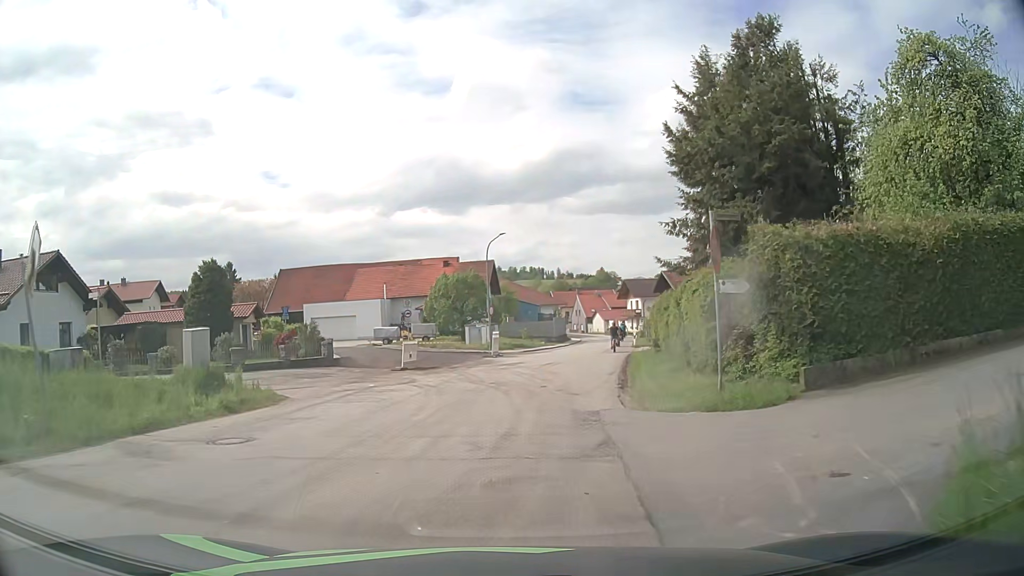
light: Day
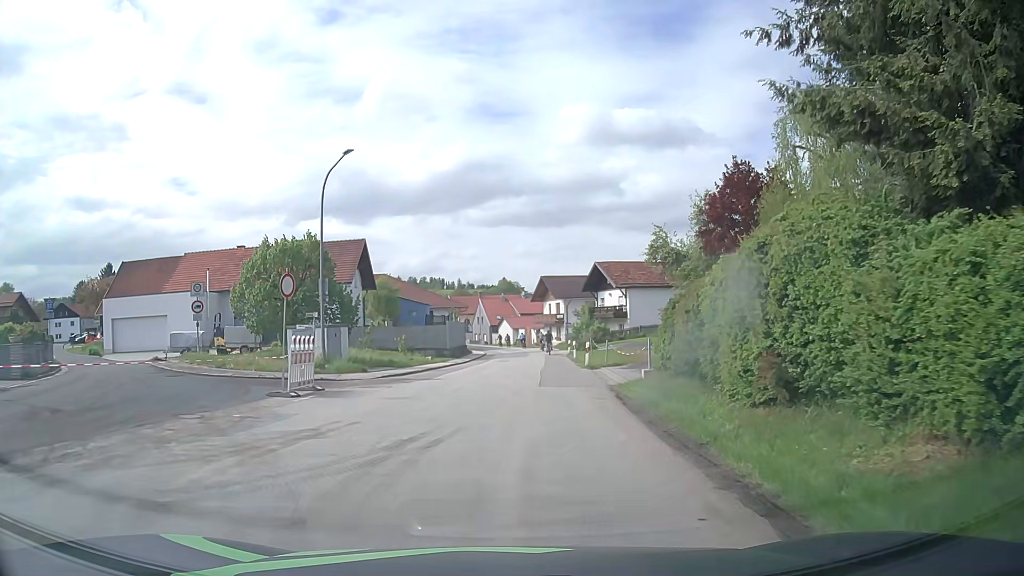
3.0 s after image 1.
(+1.8, +22.1) m; +9°
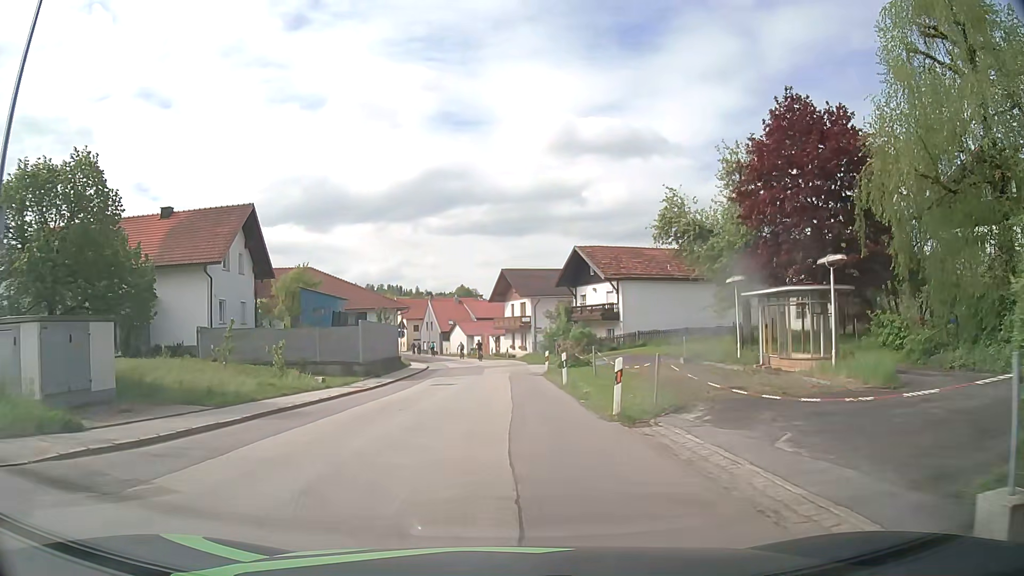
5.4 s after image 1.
(+0.4, +16.6) m; +3°
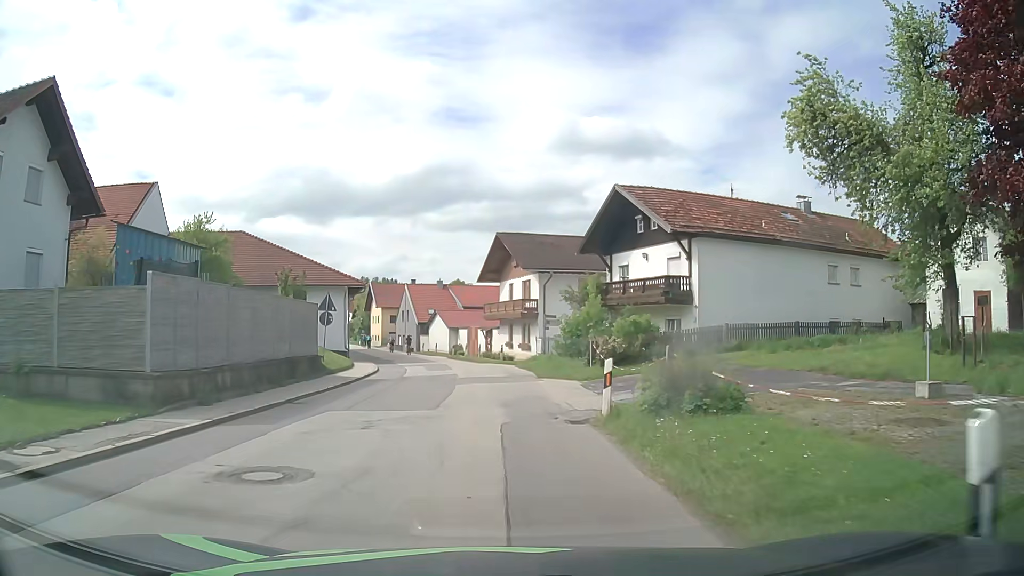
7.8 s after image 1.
(+0.1, +19.2) m; 0°
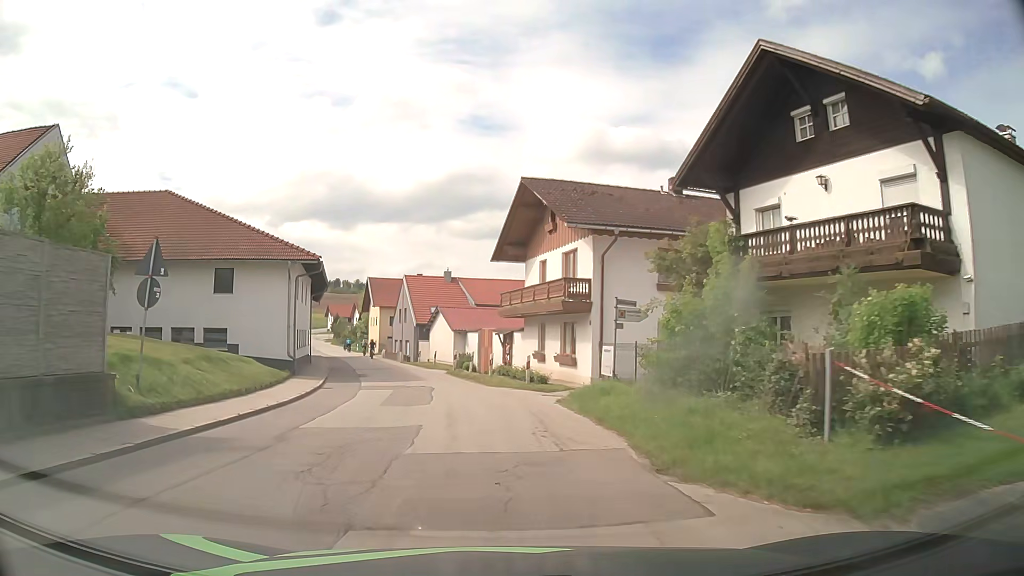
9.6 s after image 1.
(-0.1, +16.5) m; -2°
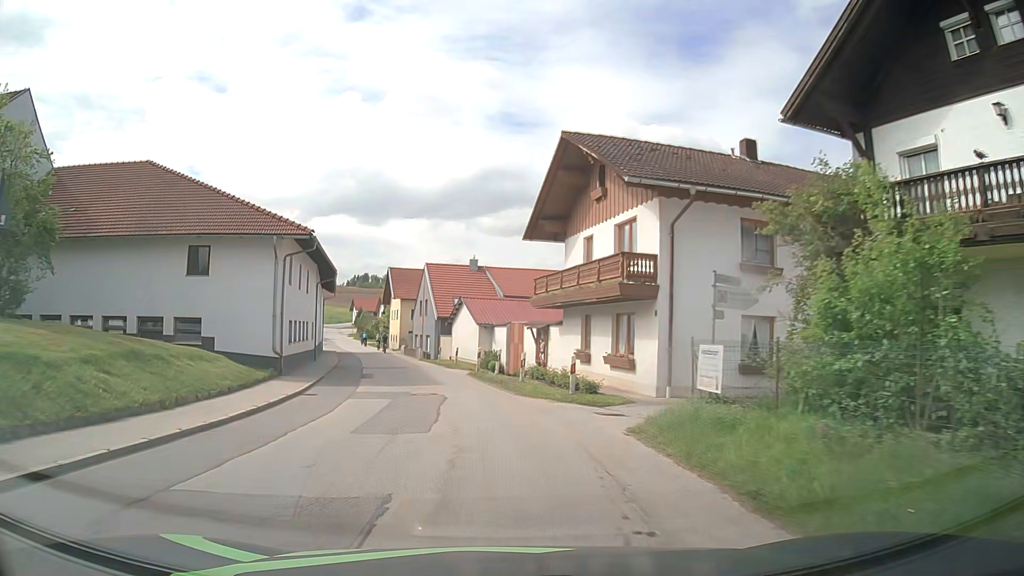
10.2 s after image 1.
(-0.1, +5.8) m; -2°
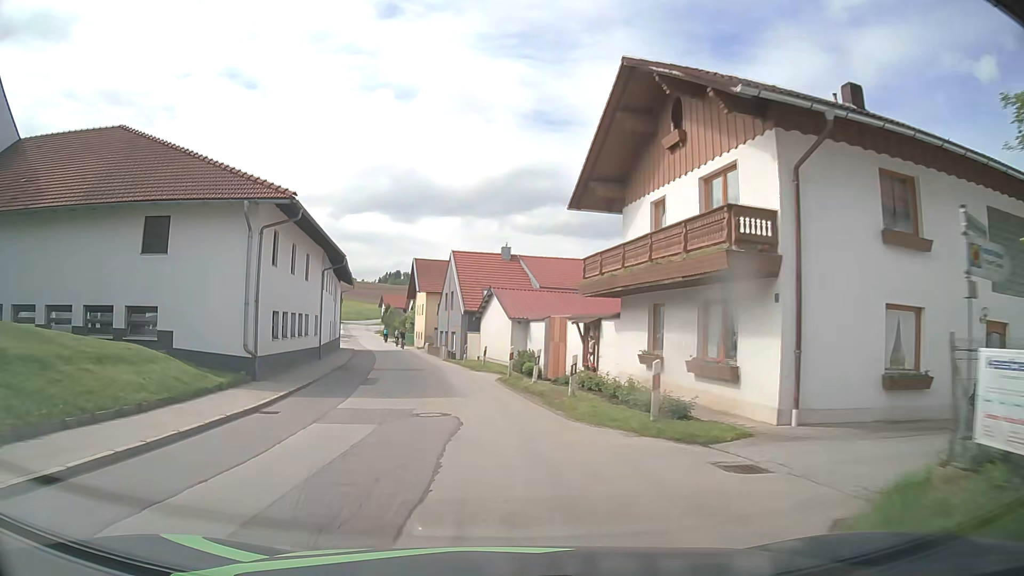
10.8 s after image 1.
(-0.1, +6.0) m; -2°
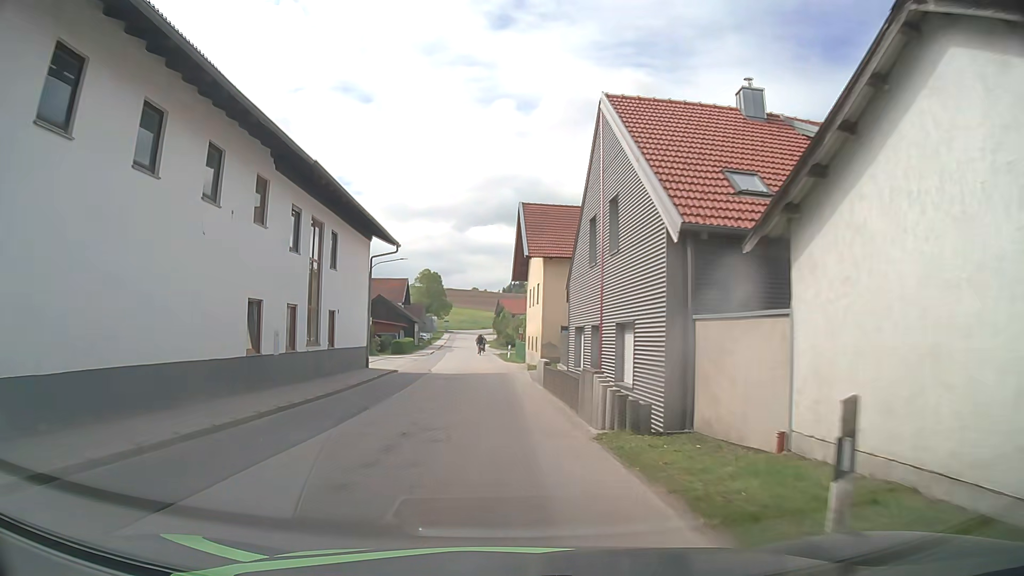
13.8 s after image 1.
(-3.1, +31.5) m; -11°
(0, +10) (0, +20) (-1, +30) (-1, +40) (-2, +50) (-2, +60) (-3, +70) (-3, +80) (-4, +90) (-4, +100) m
